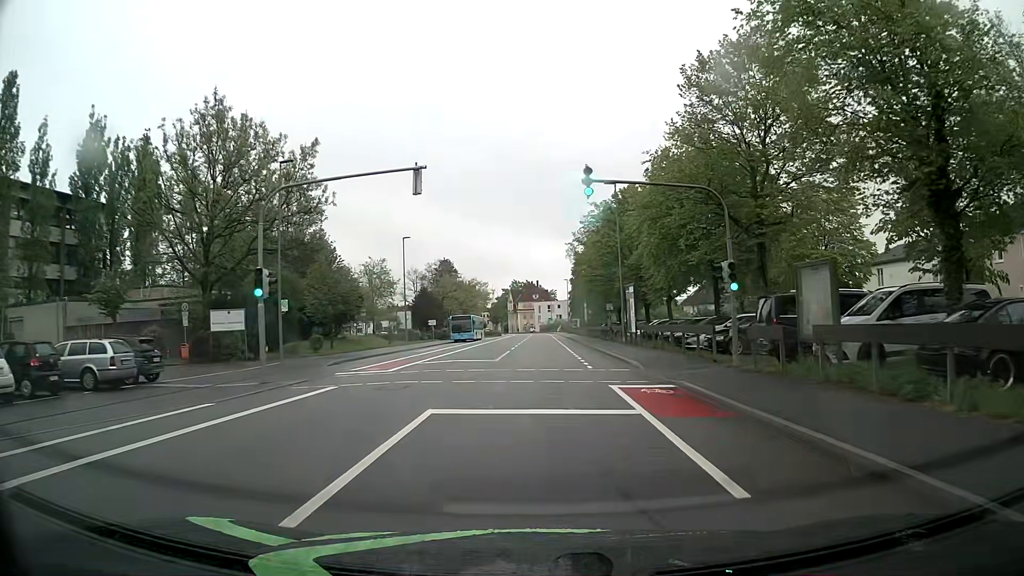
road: tertiary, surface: asphalt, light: Day
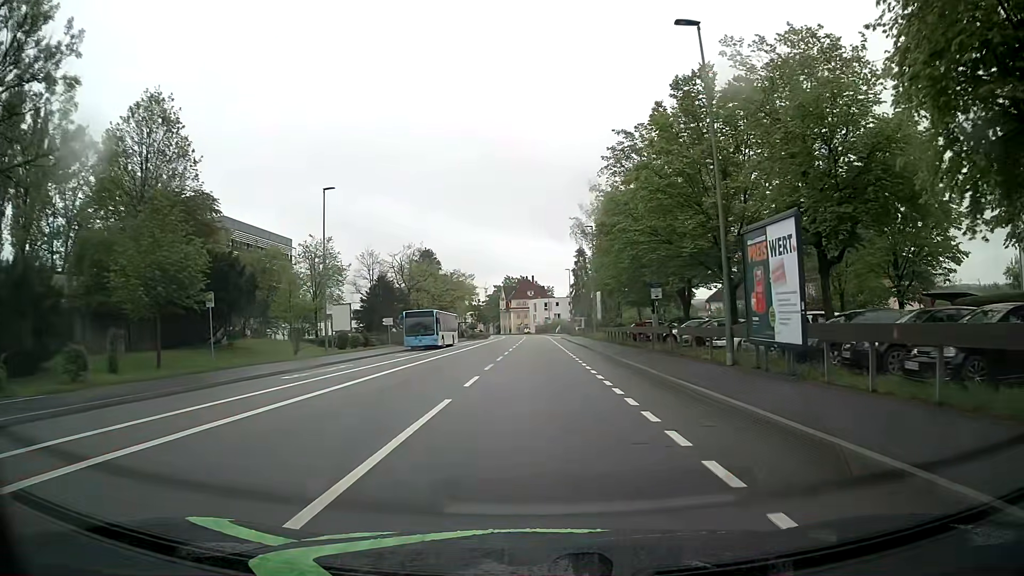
(+0.5, +24.1) m; +2°
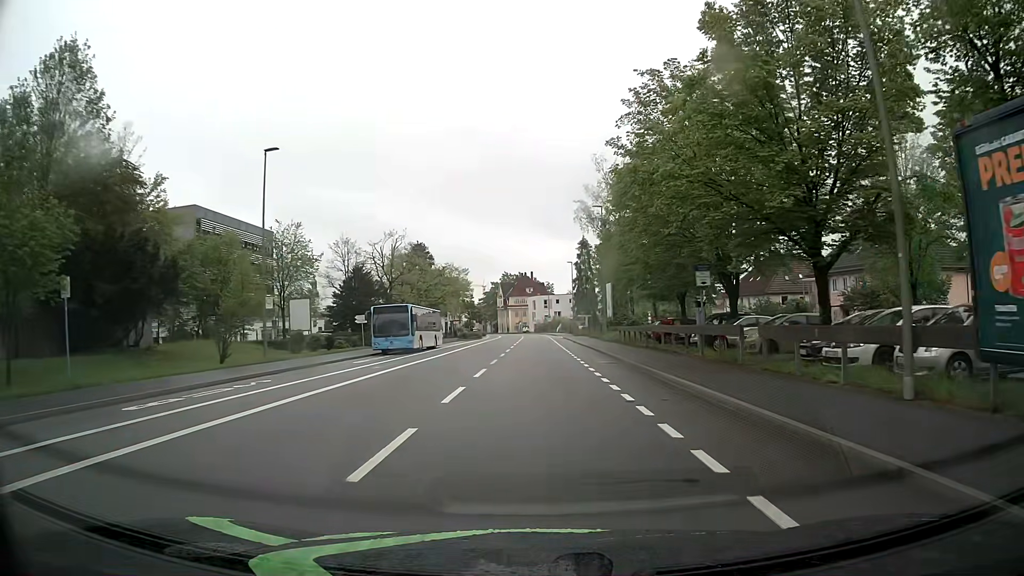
(0.0, +9.6) m; -1°
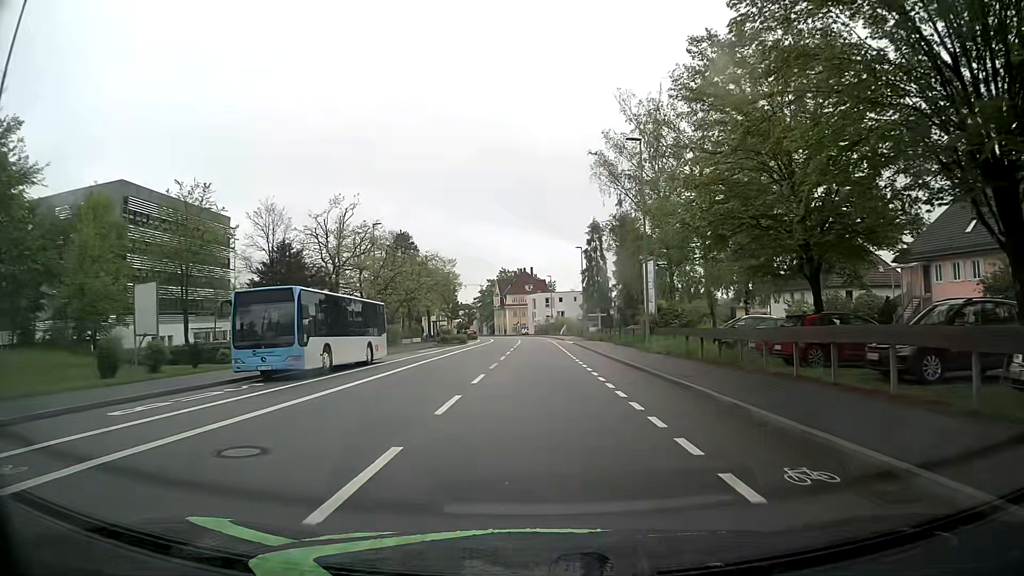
(+0.2, +19.3) m; +1°
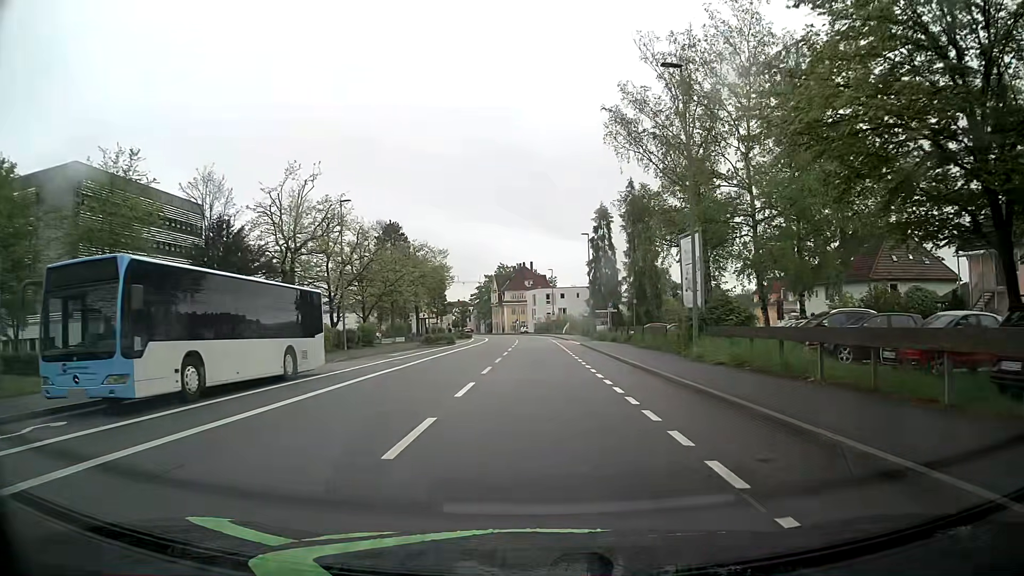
(-0.1, +9.7) m; 0°
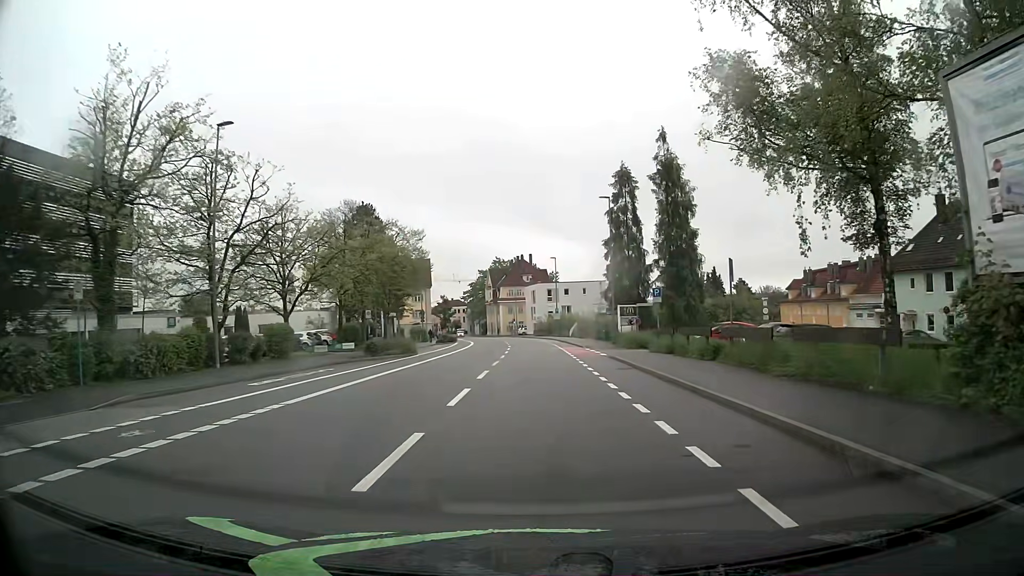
(0.0, +19.4) m; 0°
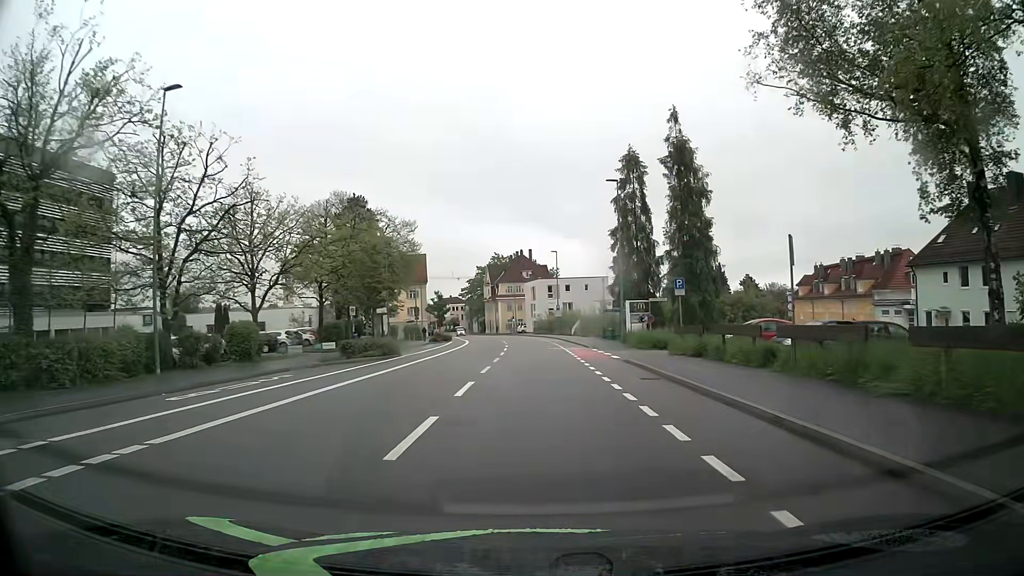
(0.0, +4.9) m; 0°
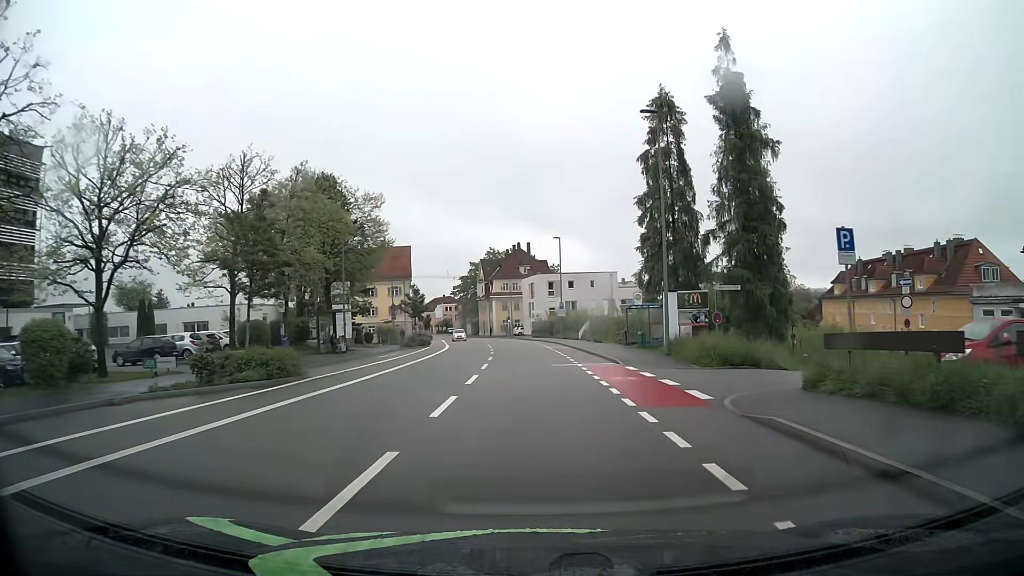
(-0.1, +14.5) m; 0°
(0, +10) (0, +20) (0, +30) (-1, +40) (-1, +50) (-2, +60) (-3, +70) (-4, +80) (-6, +90) (-7, +100) m
